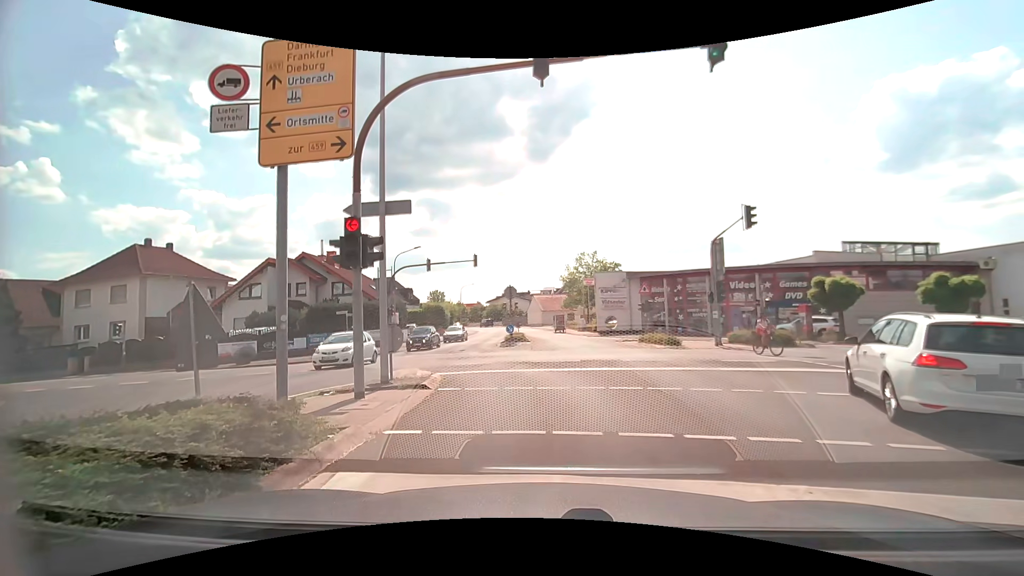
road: secondary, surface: asphalt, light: Day
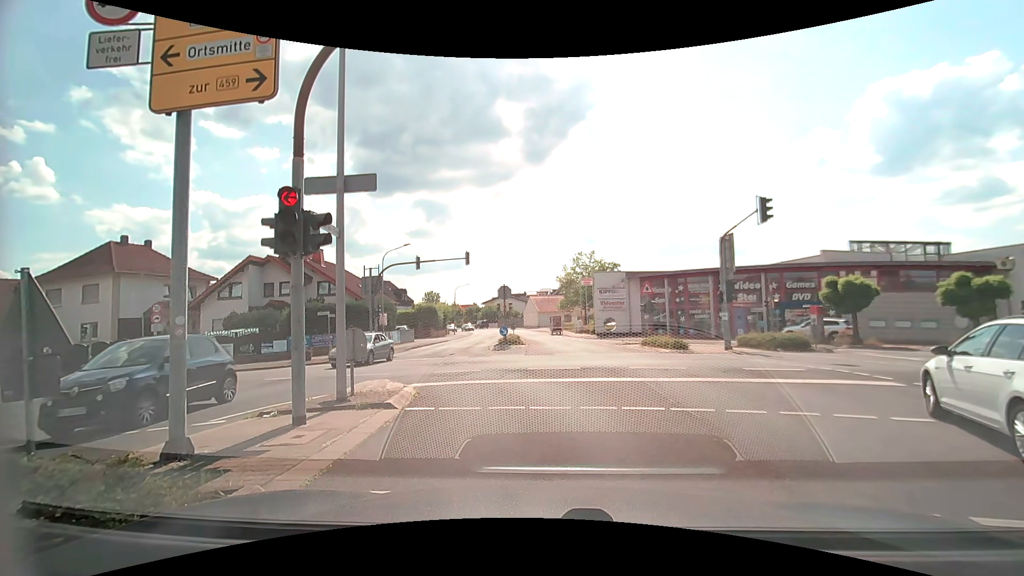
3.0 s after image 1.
(+0.1, +2.0) m; +3°
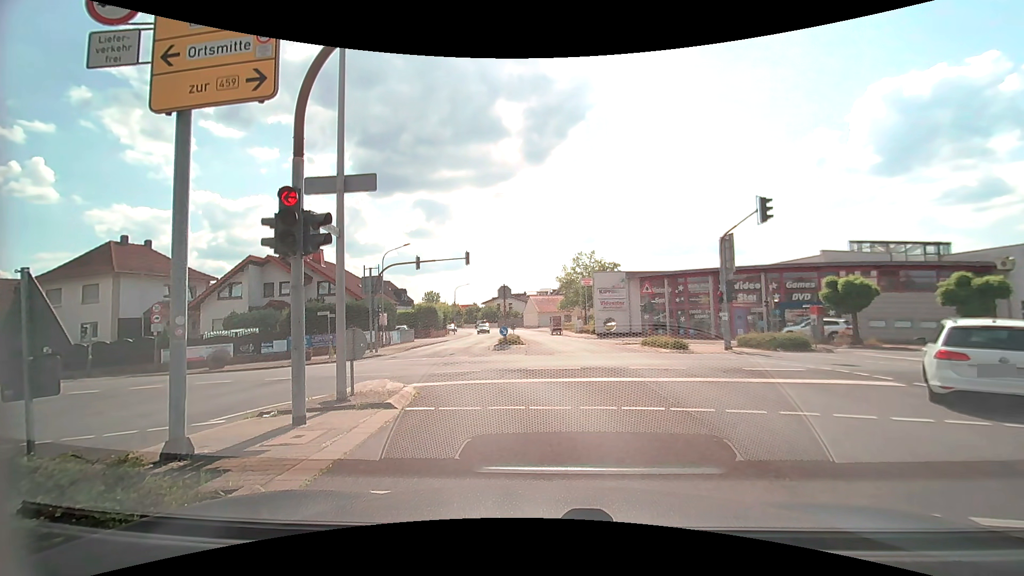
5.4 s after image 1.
(0.0, 0.0) m; 0°
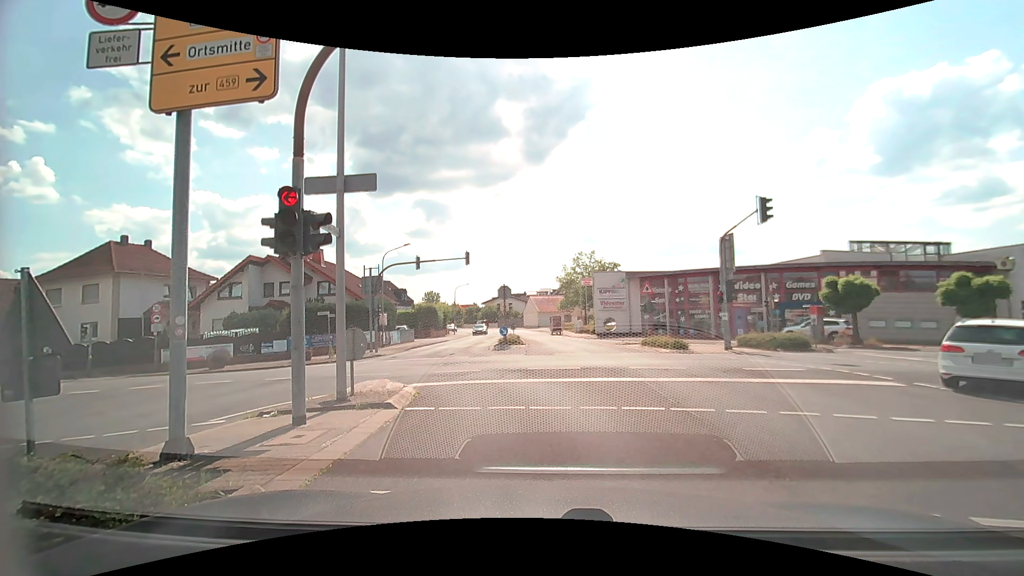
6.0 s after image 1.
(0.0, 0.0) m; 0°
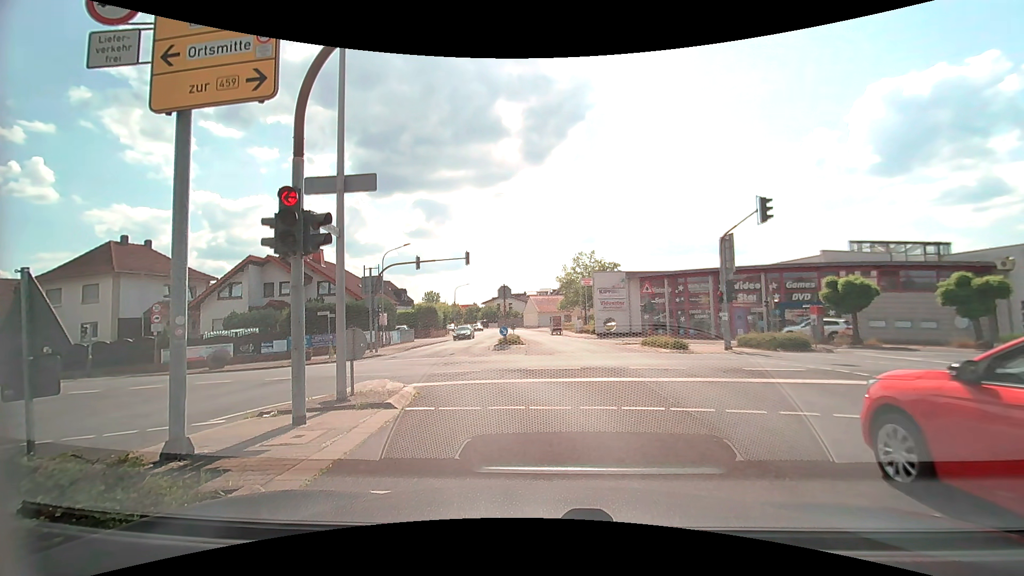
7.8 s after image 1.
(0.0, 0.0) m; 0°
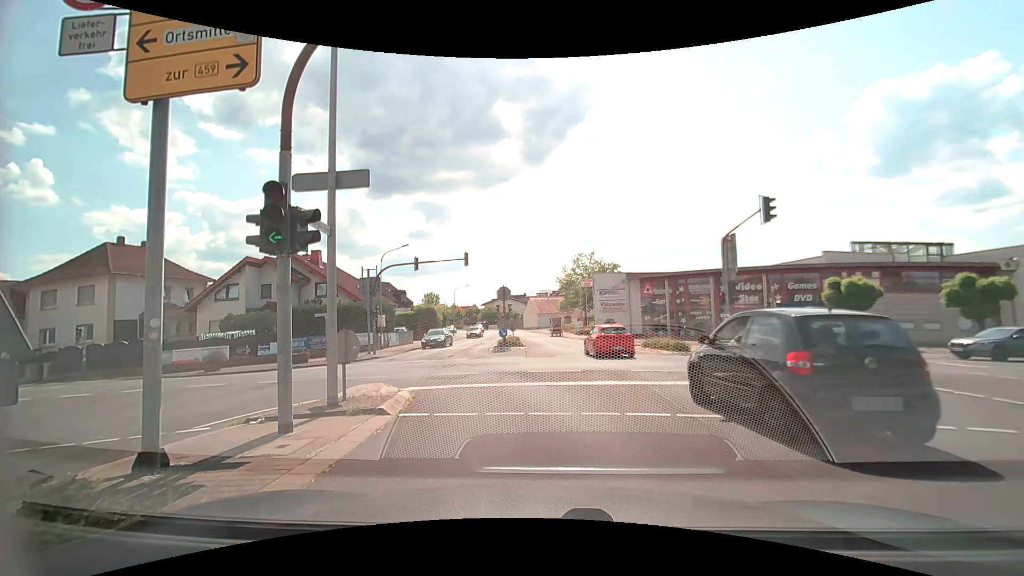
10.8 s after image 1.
(0.0, +0.3) m; 0°
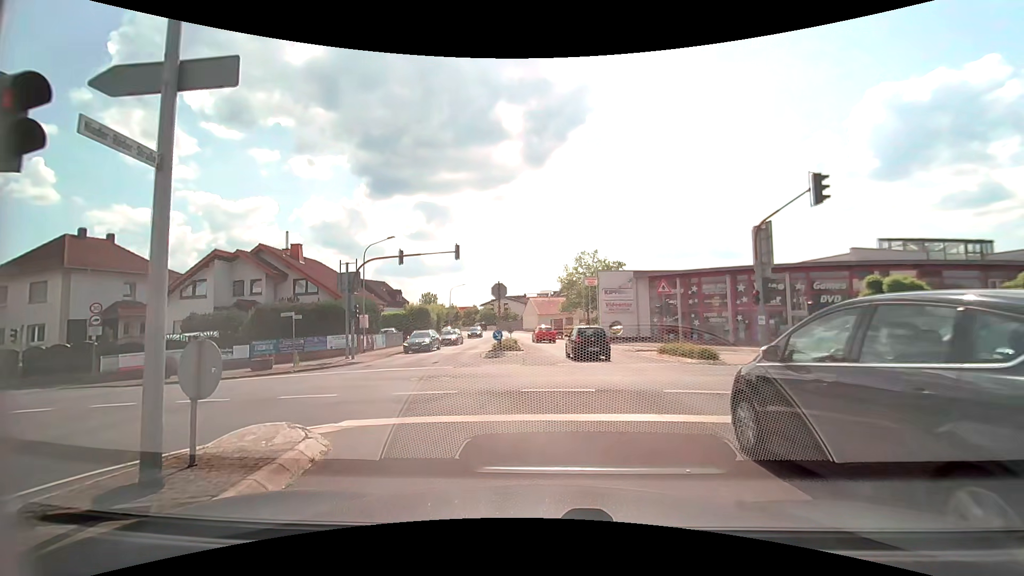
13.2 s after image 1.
(-0.1, +4.0) m; -2°
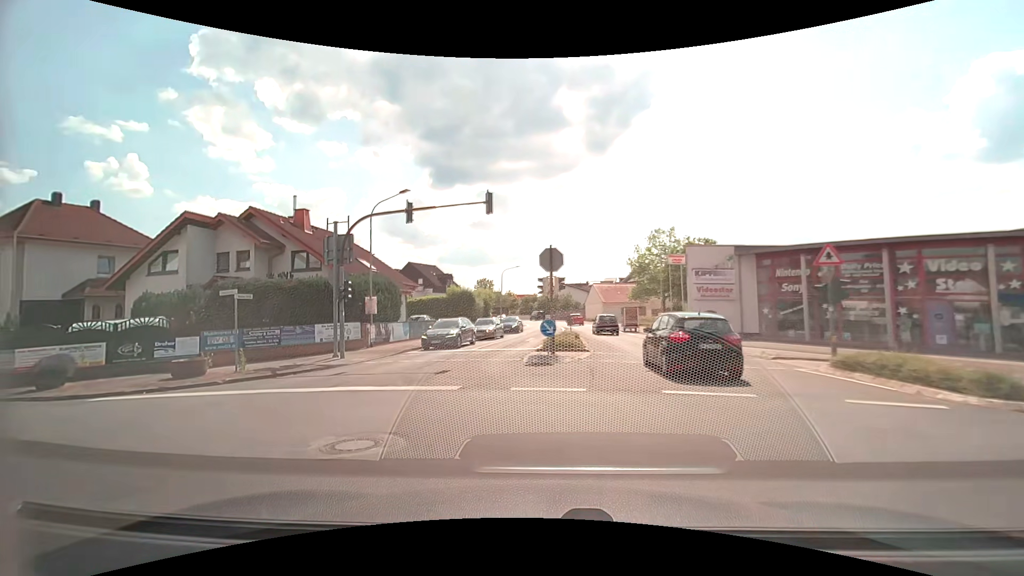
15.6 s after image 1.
(-0.2, +10.0) m; -5°
